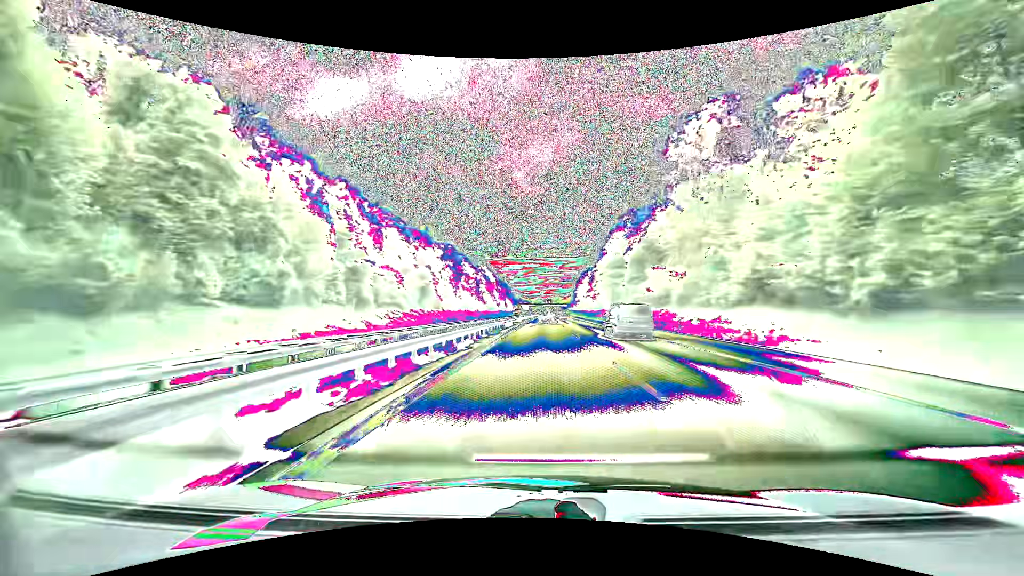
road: motorway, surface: asphalt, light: Day
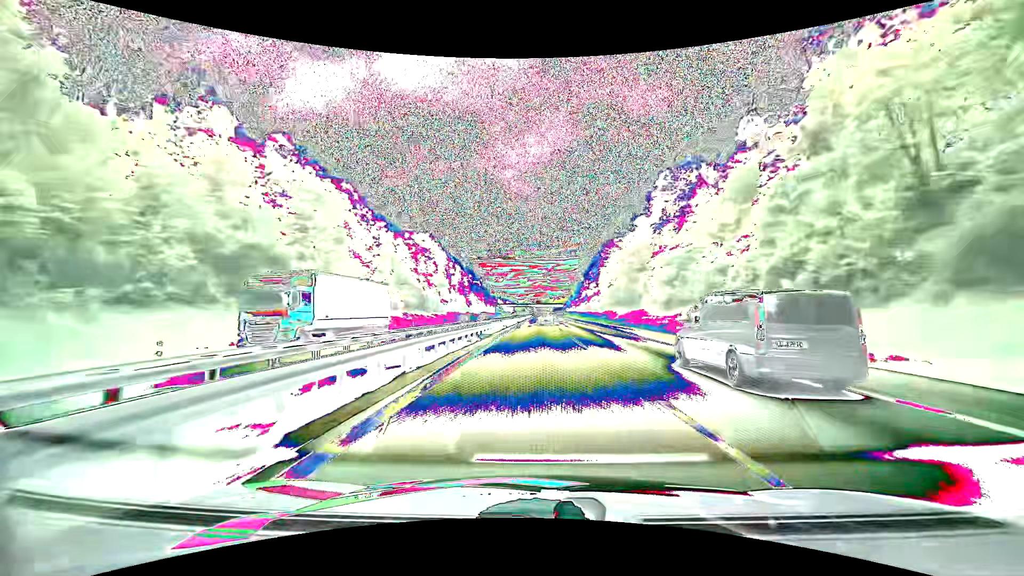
(+1.6, +112.5) m; +1°
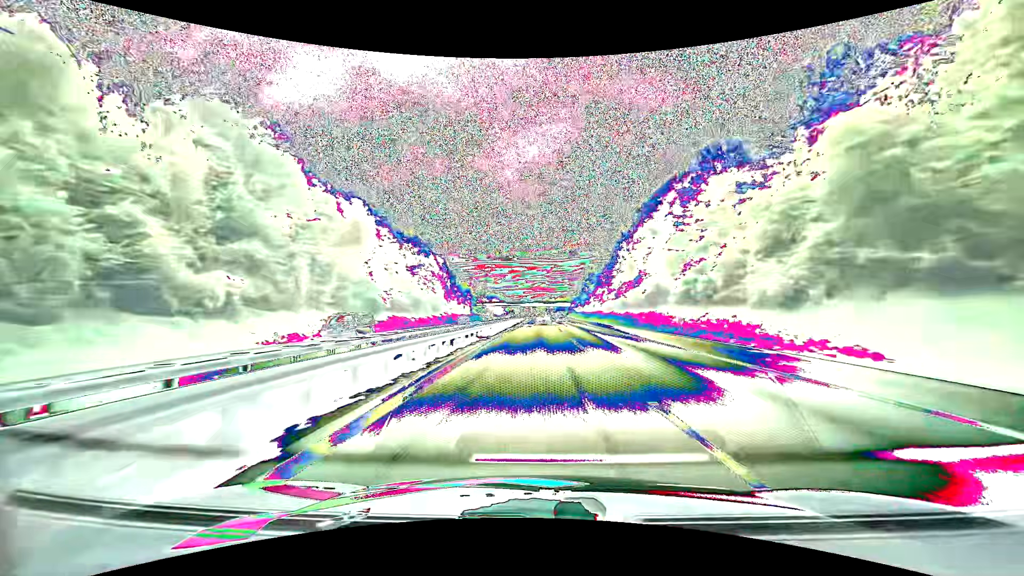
(+0.2, +89.0) m; 0°
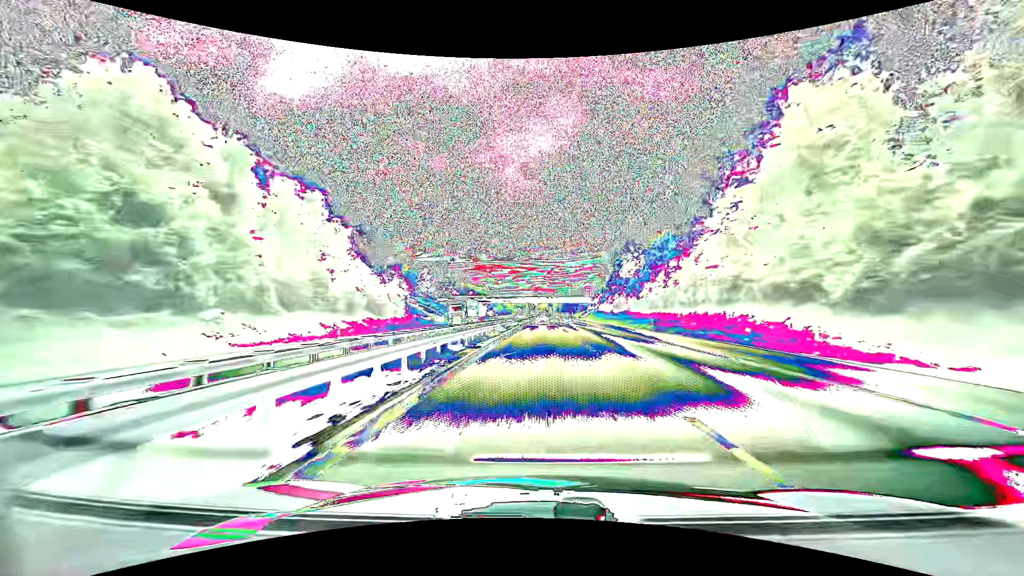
(+0.5, +90.0) m; 0°
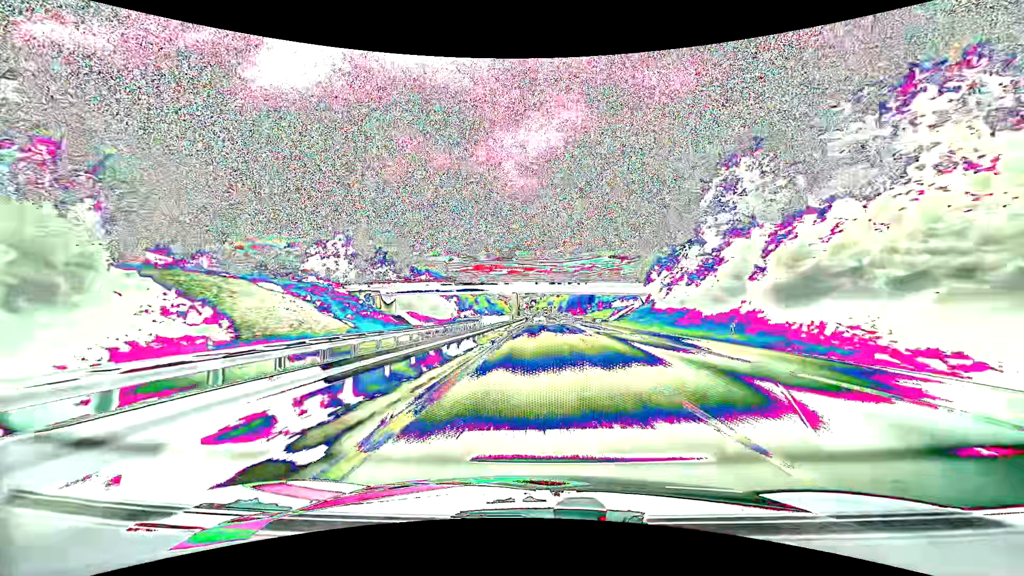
(+0.1, +68.1) m; 0°
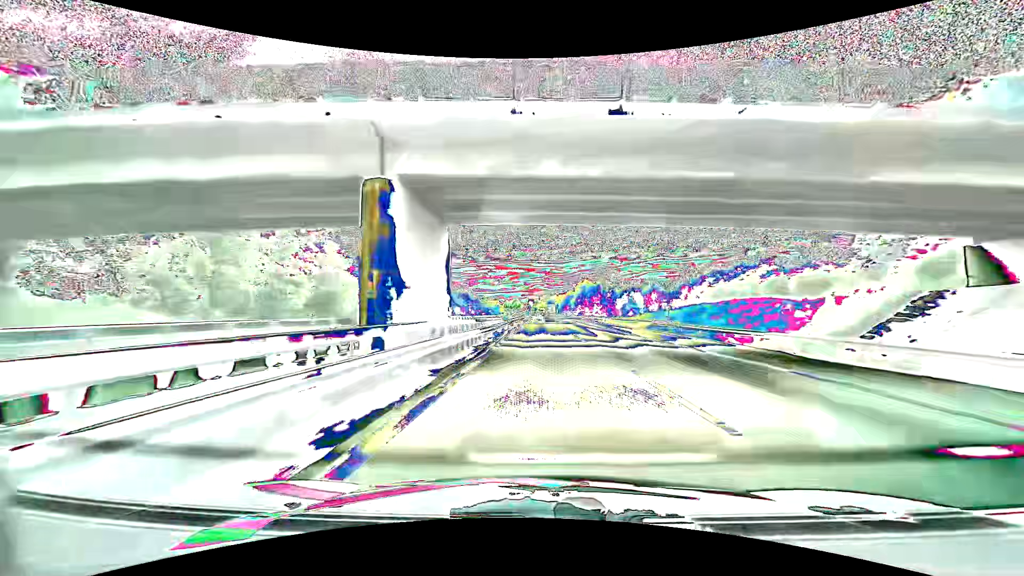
(+0.1, +68.5) m; 0°
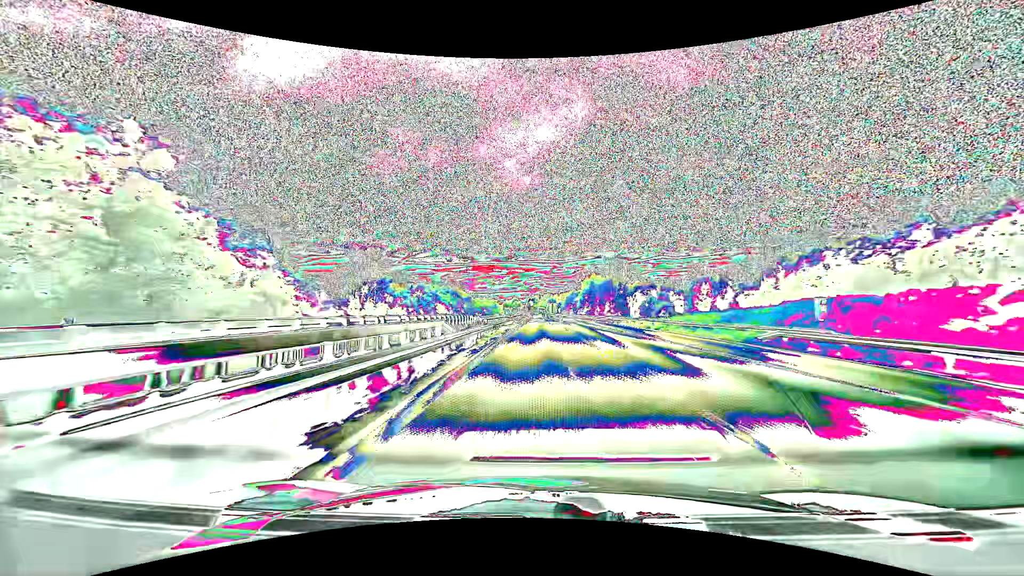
(-0.1, +22.9) m; -1°
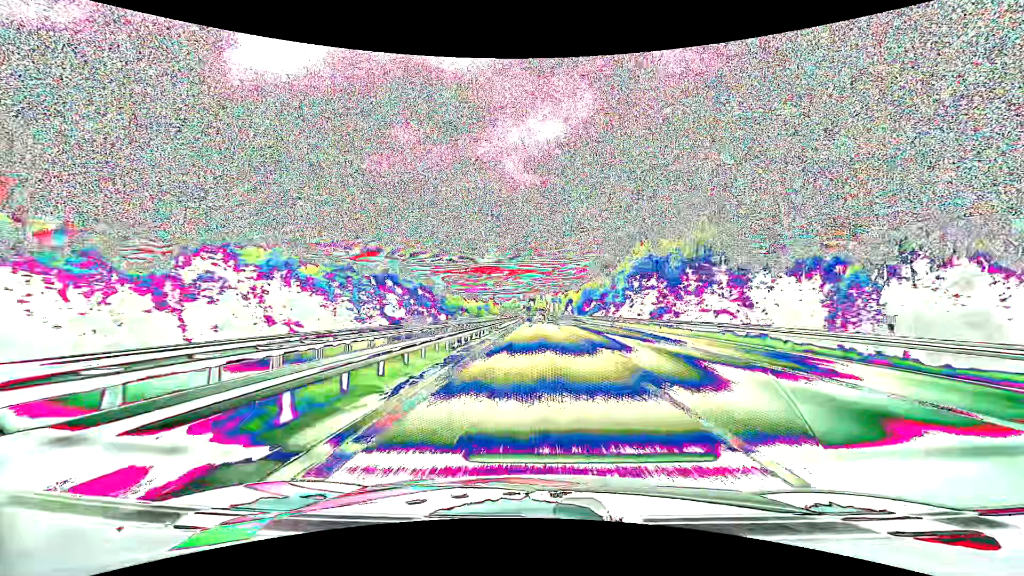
(+0.5, +68.3) m; 0°
(0, +10) (0, +20) (0, +30) (0, +40) (0, +50) (0, +60) (0, +70) (-1, +80) (-1, +90) (-1, +100) m
